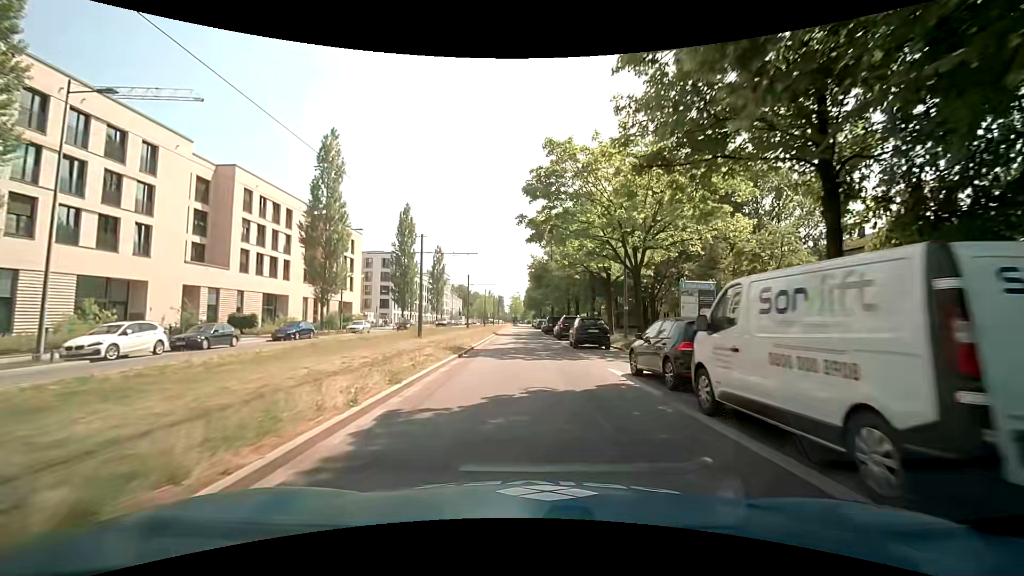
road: secondary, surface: asphalt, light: Day
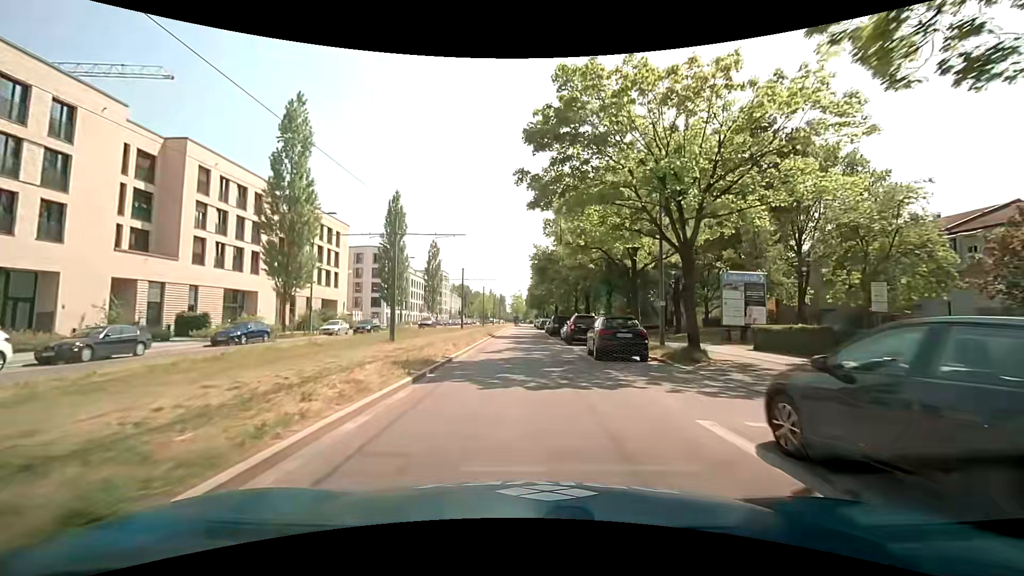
(0.0, +7.3) m; -1°
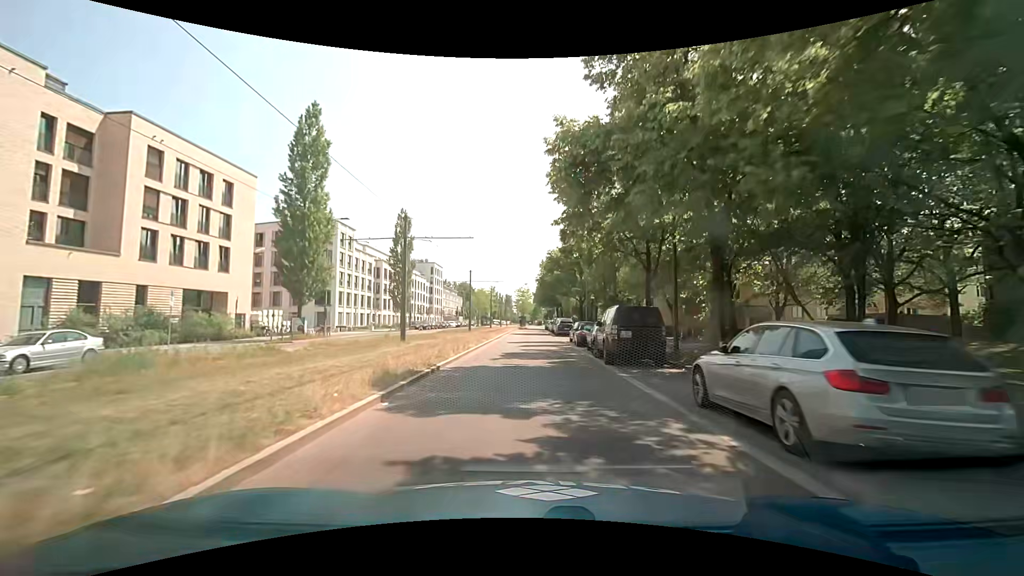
(-0.1, +29.3) m; -1°
(0, +10) (0, +20) (0, +30) (0, +40) (0, +50) (0, +60) (0, +70) (0, +80) (+1, +90) (+2, +100) m
